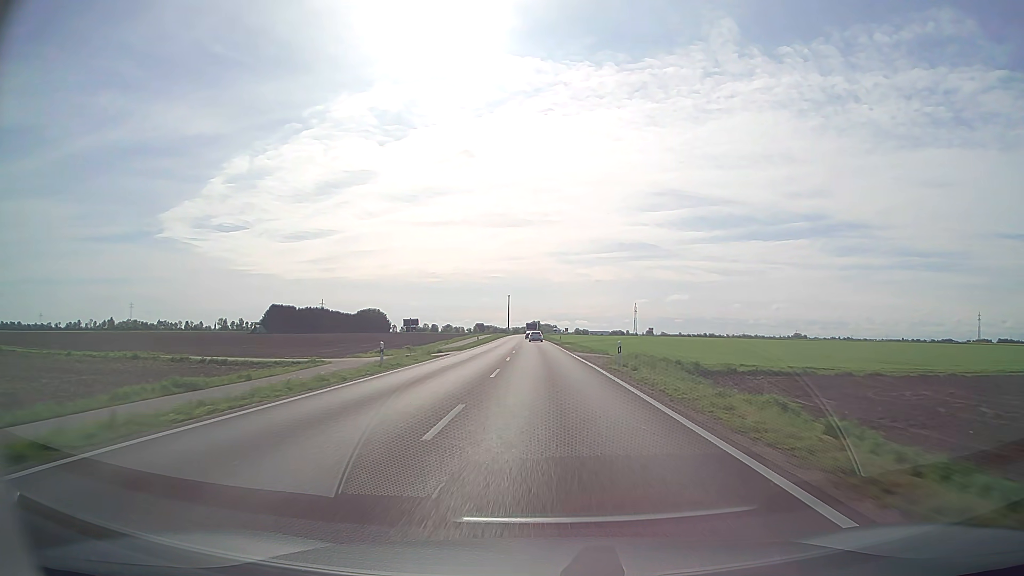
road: secondary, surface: asphalt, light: Day
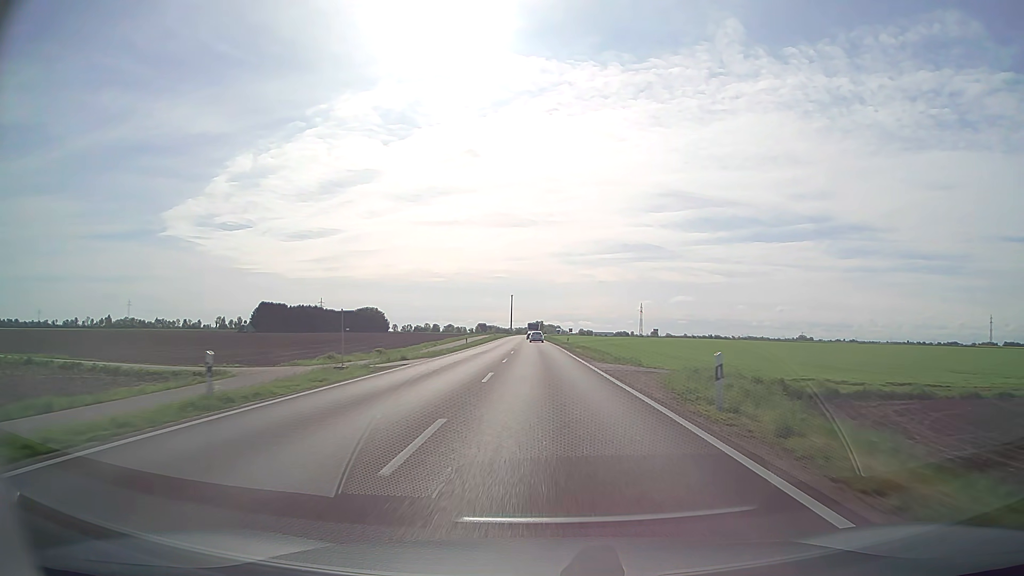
(0.0, +14.2) m; 0°
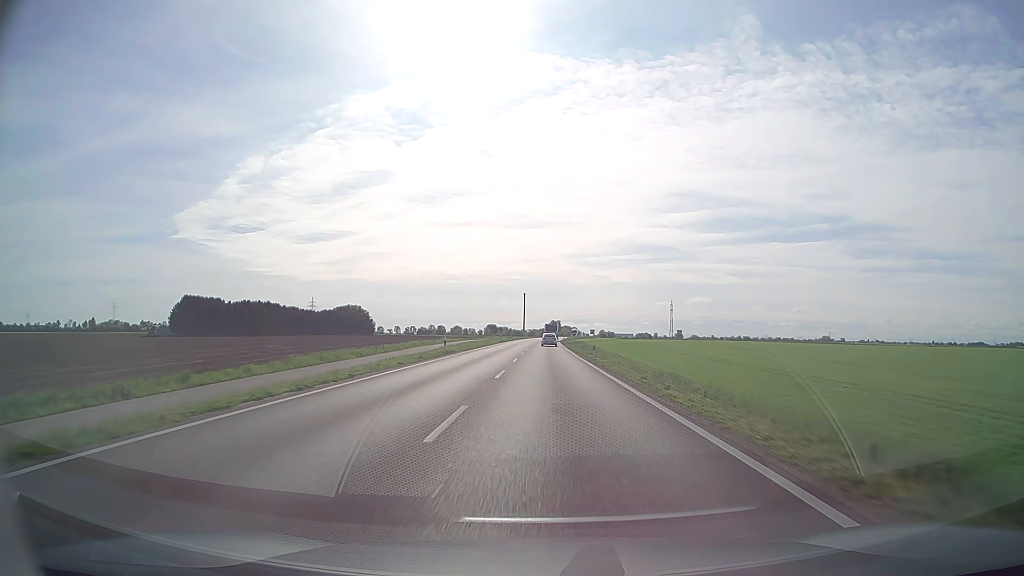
(-1.1, +70.3) m; -1°
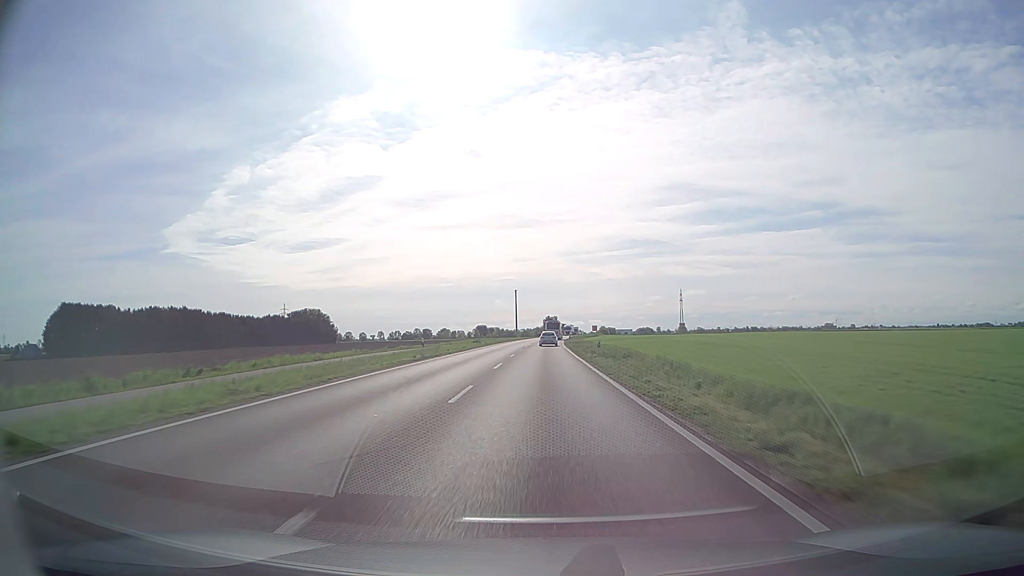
(+0.3, +55.6) m; +1°
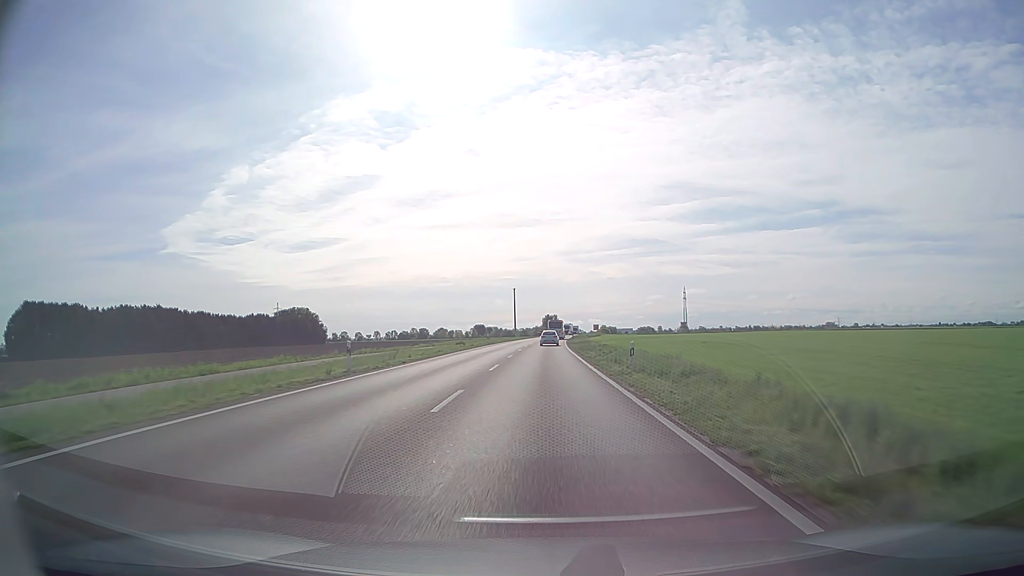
(0.0, +13.6) m; 0°
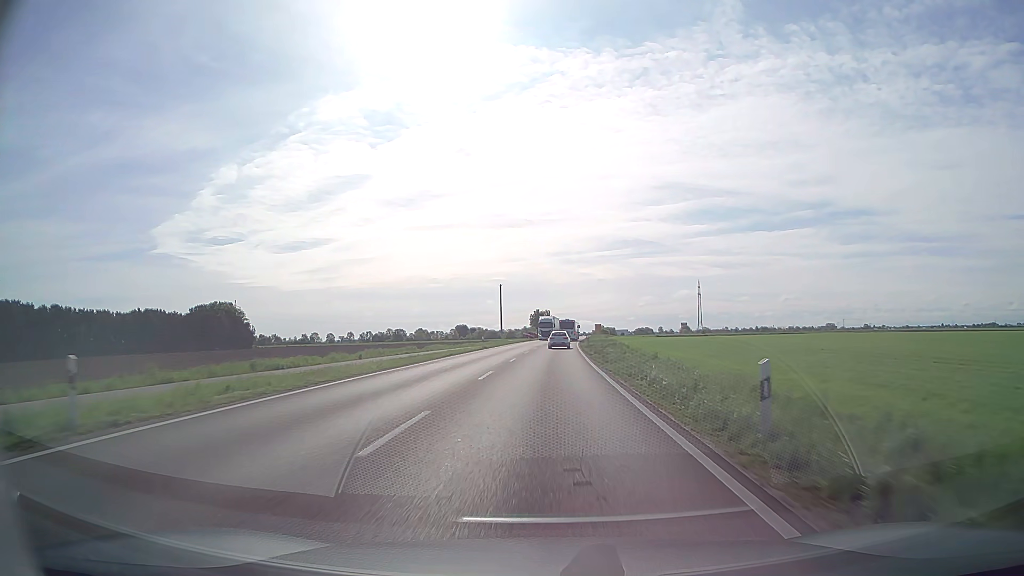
(+0.4, +63.8) m; +1°
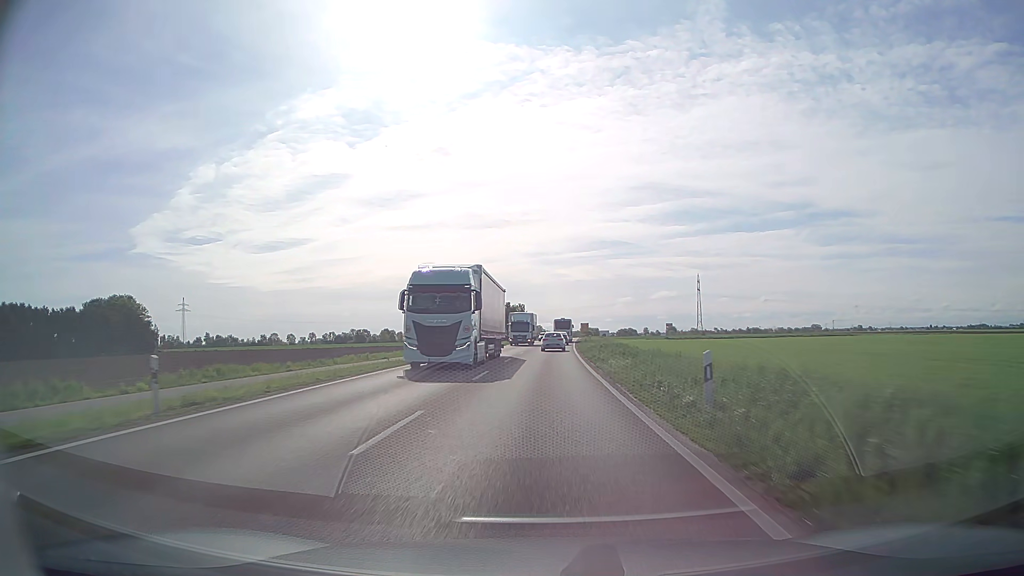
(+1.0, +47.9) m; +2°
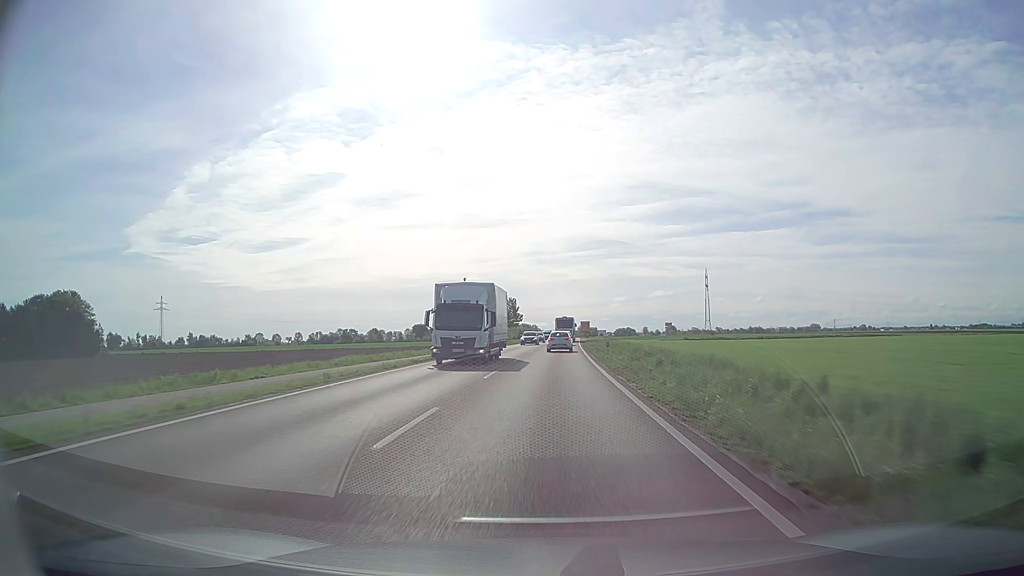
(0.0, +23.8) m; 0°
(0, +10) (0, +20) (0, +30) (0, +40) (+1, +50) (+1, +60) (+2, +70) (+2, +80) (+3, +90) (+3, +100) m
